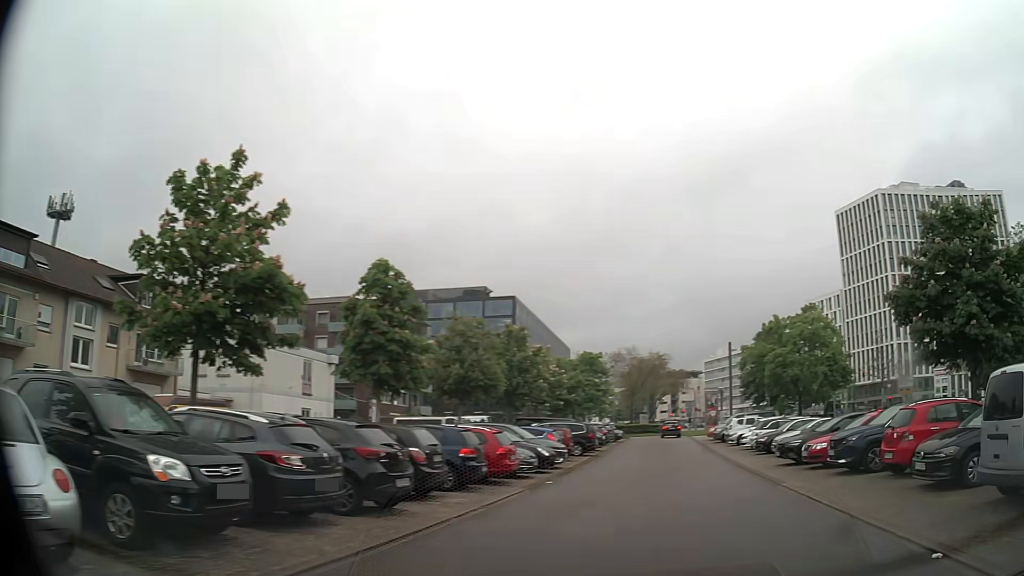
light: Day
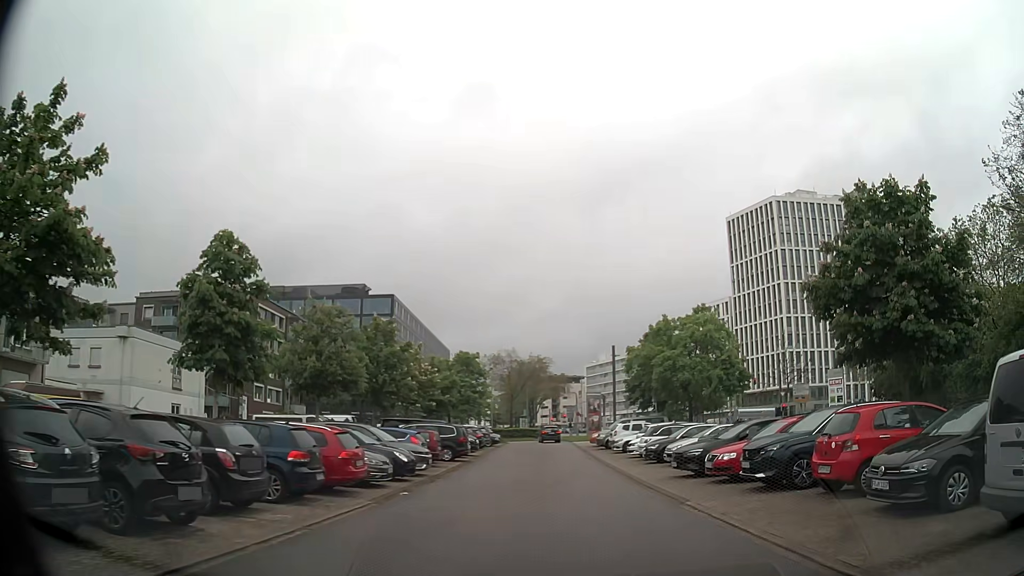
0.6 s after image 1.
(+0.3, +3.0) m; +9°
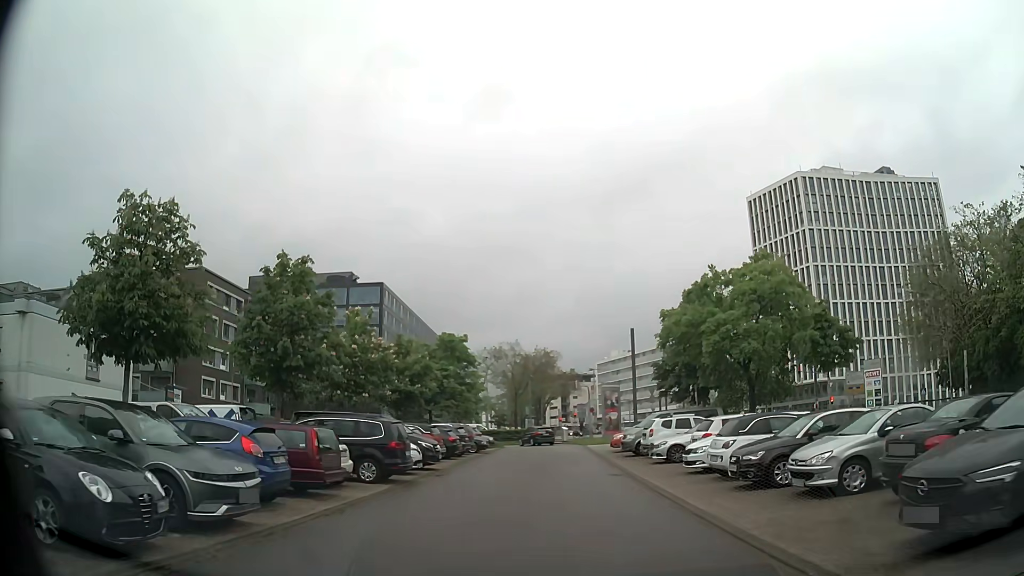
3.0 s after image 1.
(+0.1, +13.5) m; -2°
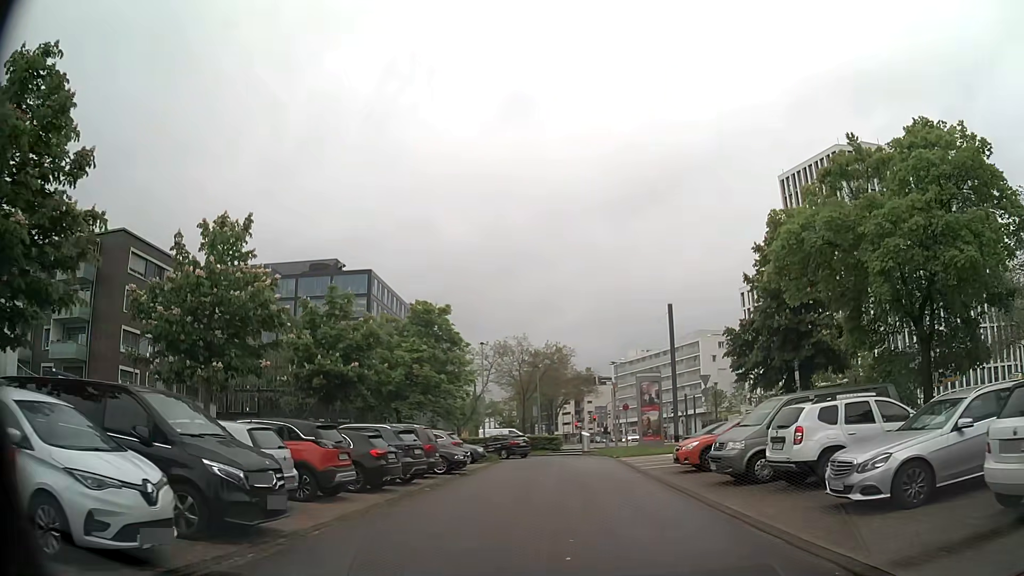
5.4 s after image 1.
(-0.2, +15.2) m; -1°
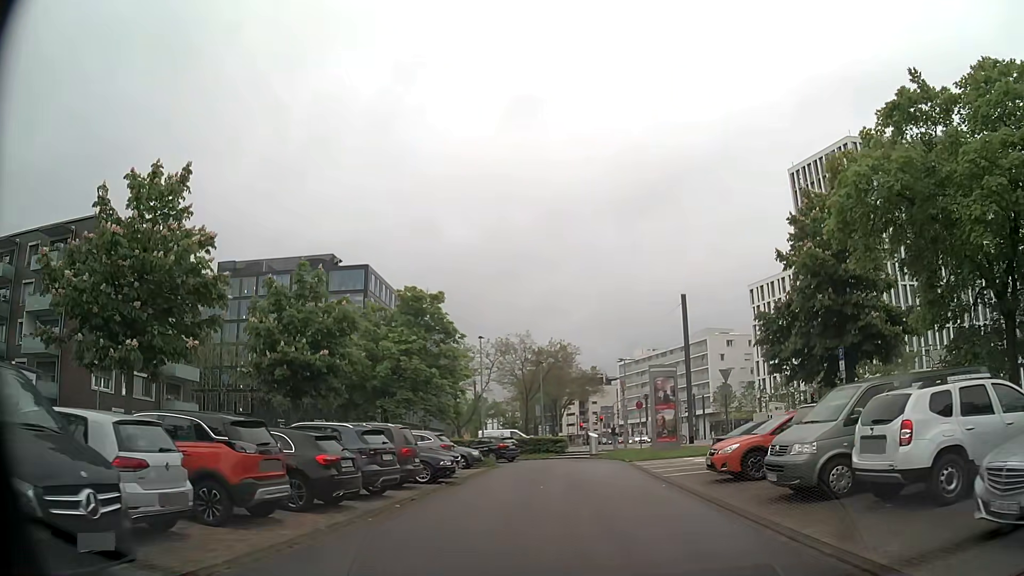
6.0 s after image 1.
(0.0, +3.9) m; 0°
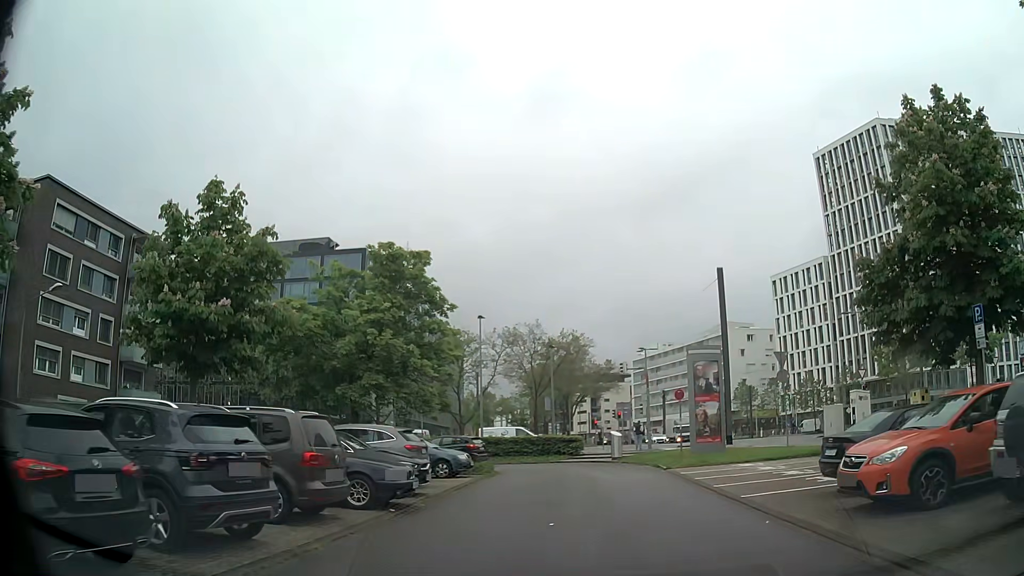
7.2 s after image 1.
(-0.1, +7.4) m; -2°
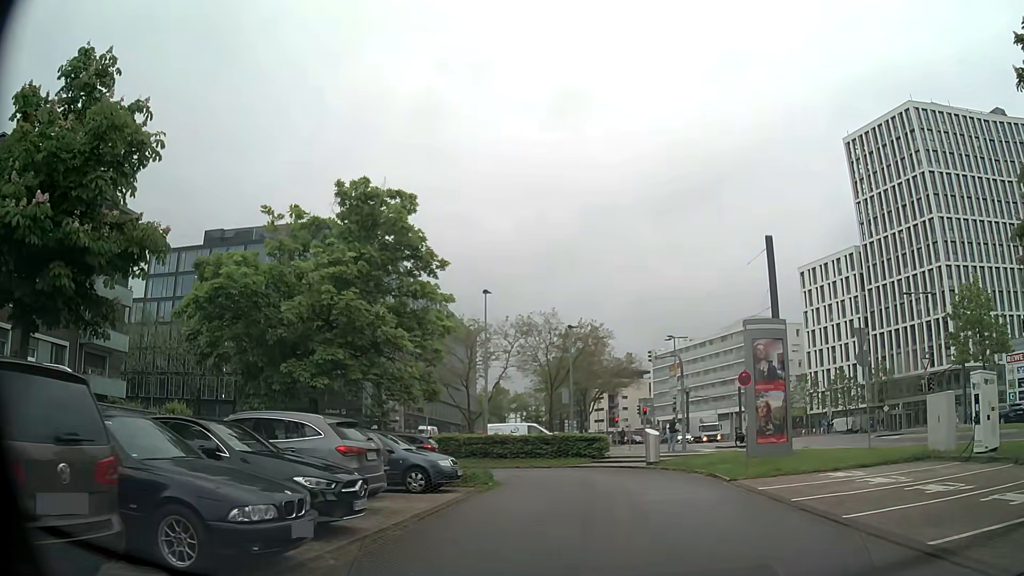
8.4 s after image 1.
(0.0, +6.4) m; -1°
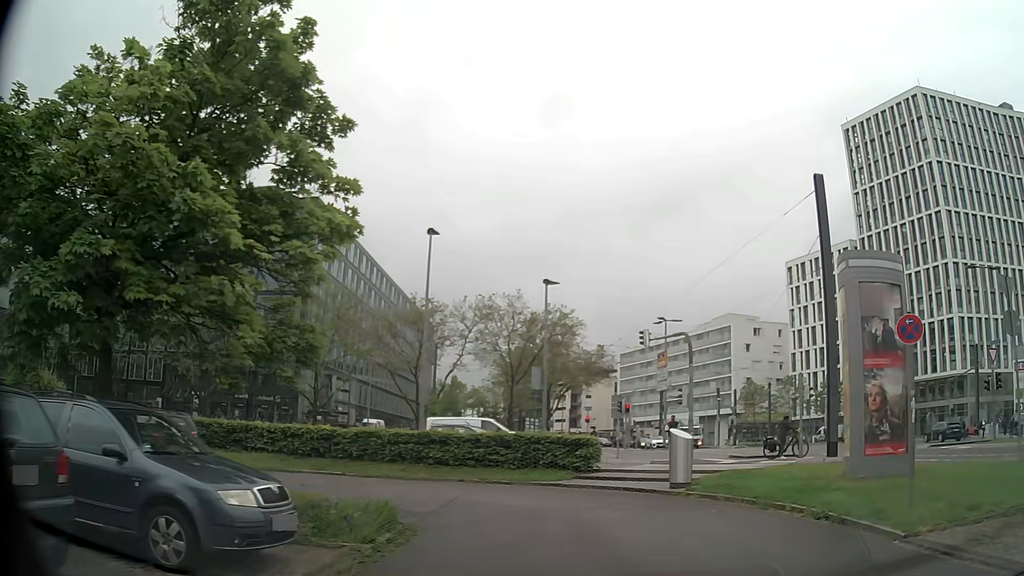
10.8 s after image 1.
(-0.1, +9.4) m; +6°
